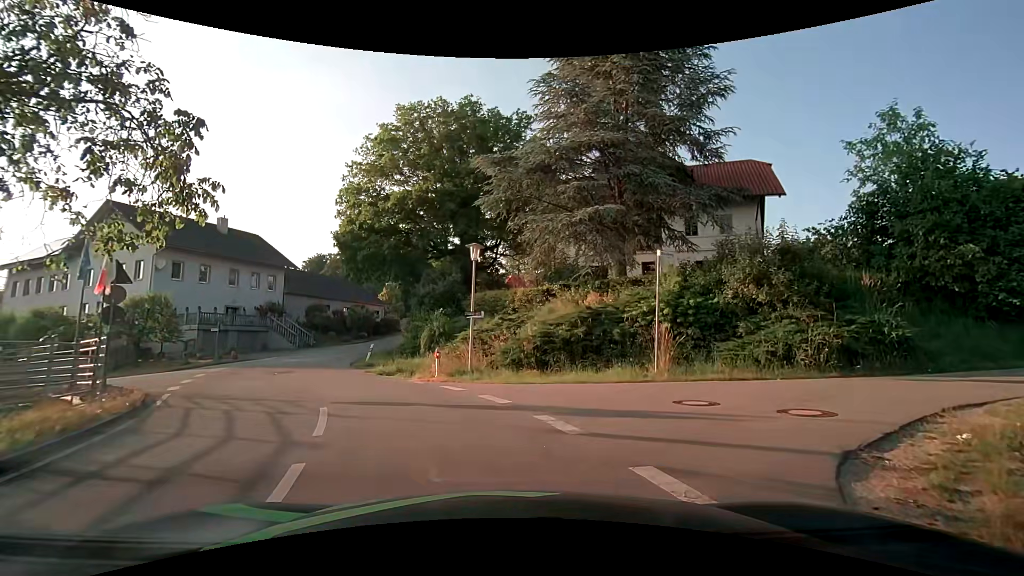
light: Day
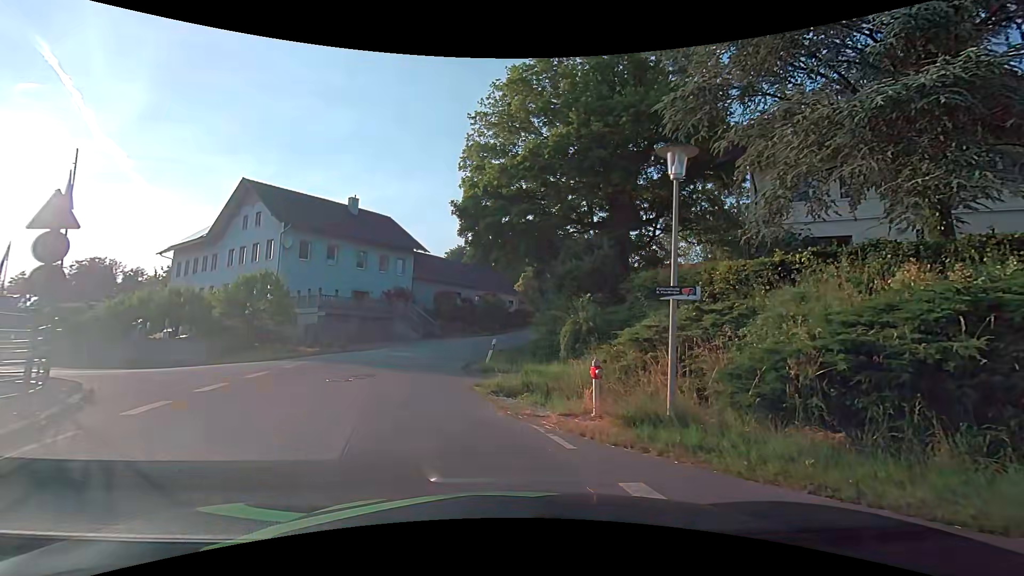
(-0.7, +8.6) m; -14°
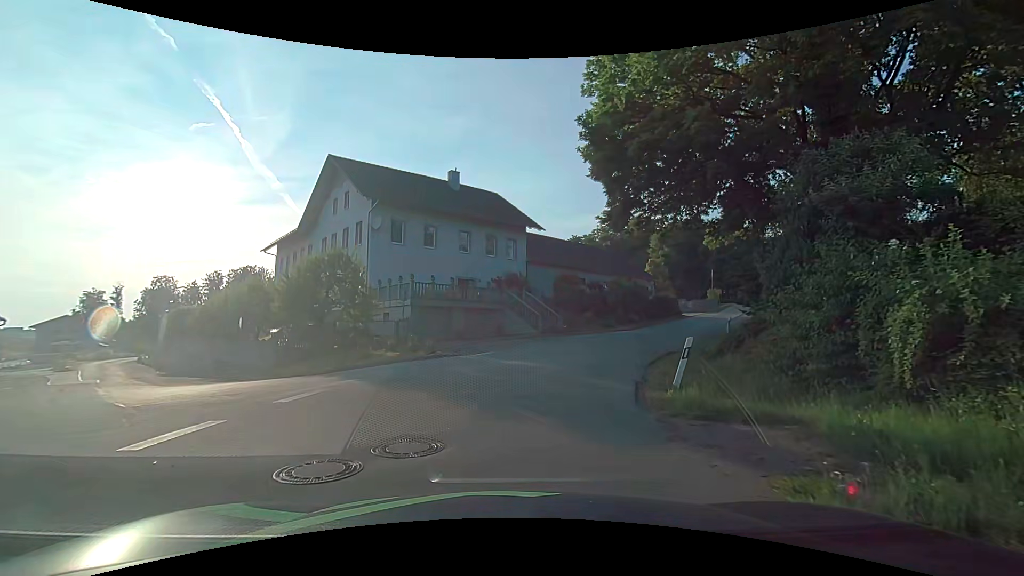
(-1.3, +10.0) m; -13°
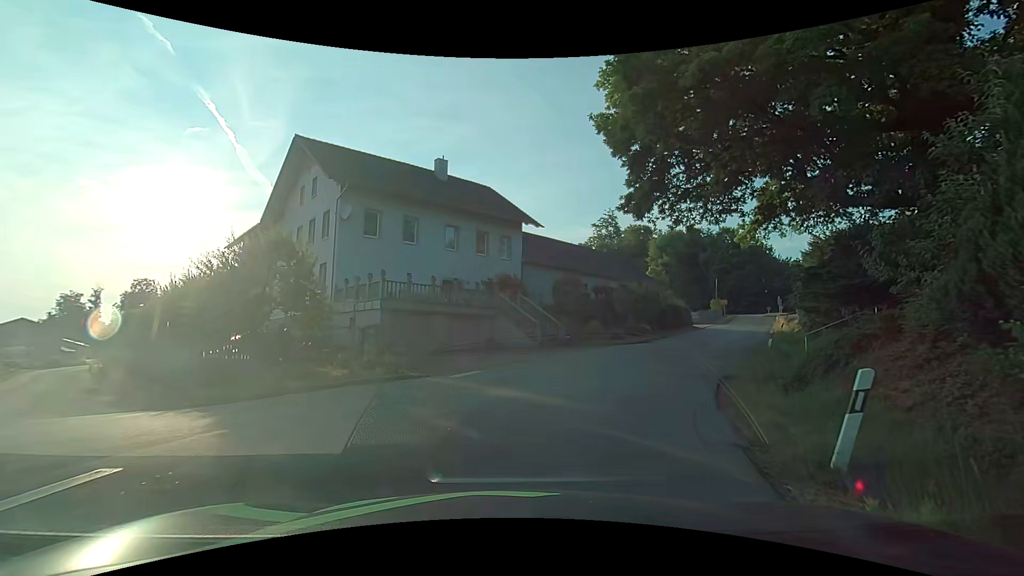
(0.0, +5.3) m; +1°
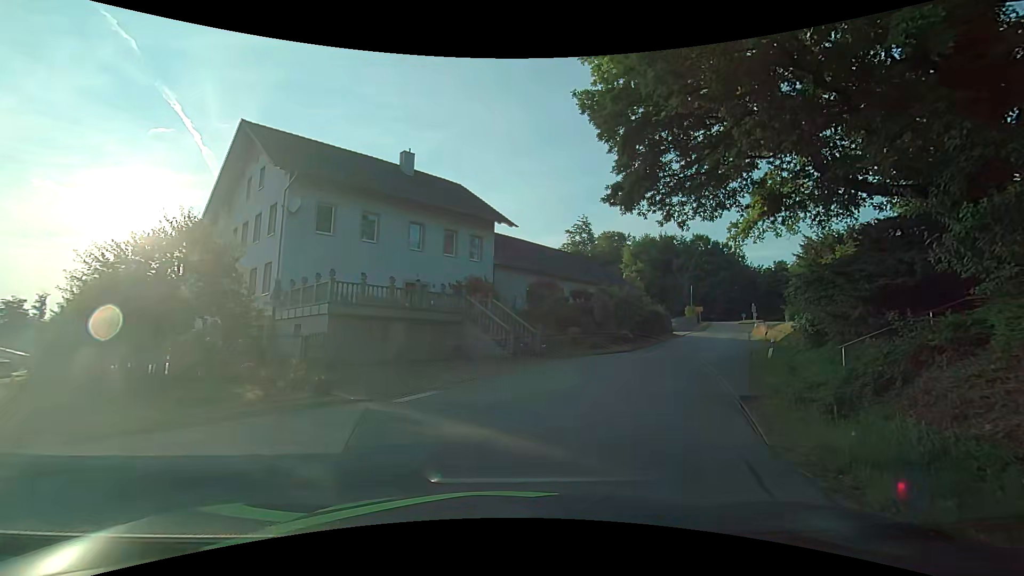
(+0.1, +2.9) m; +2°
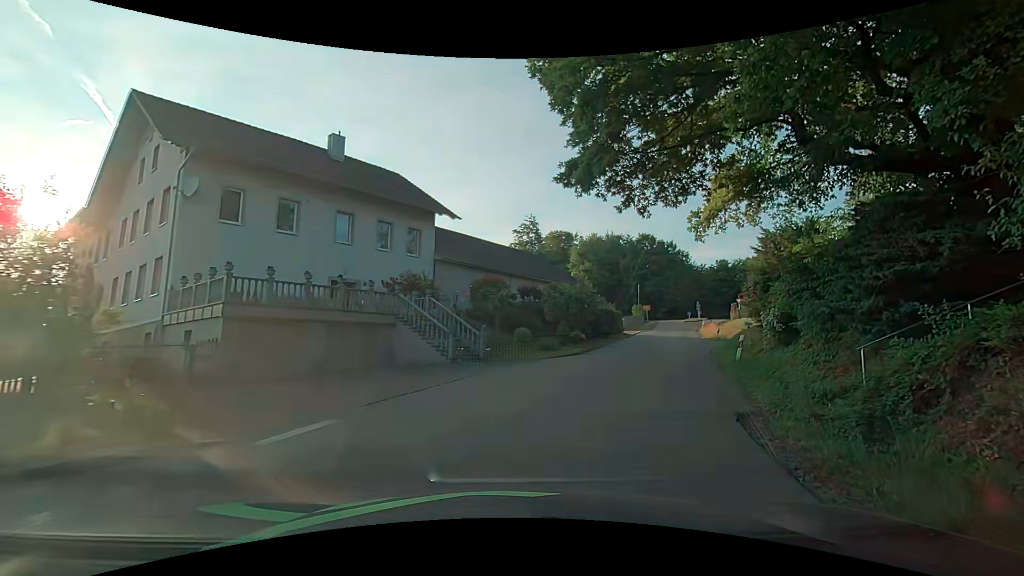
(+0.2, +2.9) m; +6°
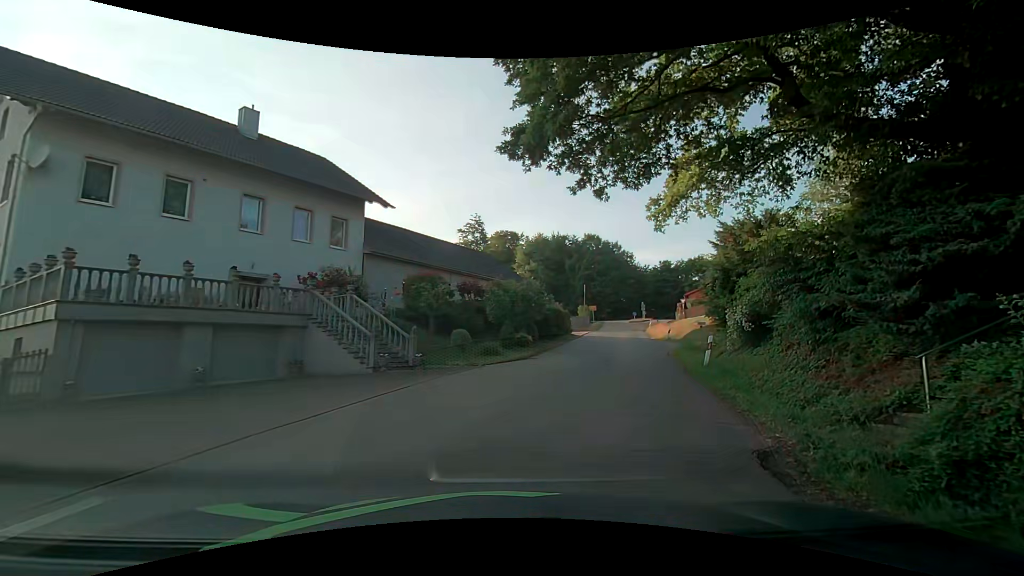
(+0.2, +3.0) m; +8°
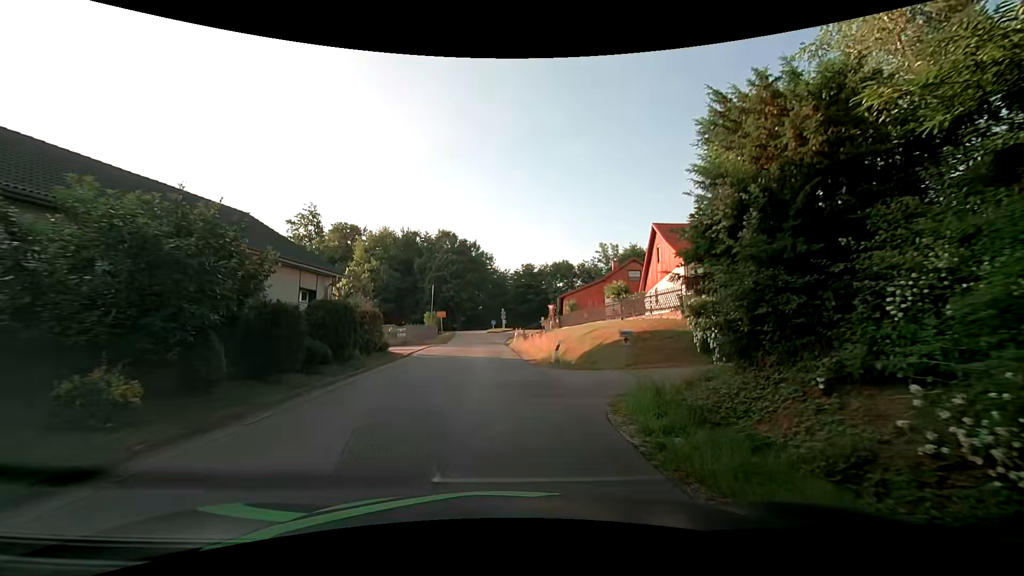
(+3.2, +16.9) m; +15°
(0, +10) (0, +20) (-1, +30) (-1, +40) (-1, +50) (+1, +60) (+6, +68) (+14, +74) (+24, +74) (+34, +73) m
